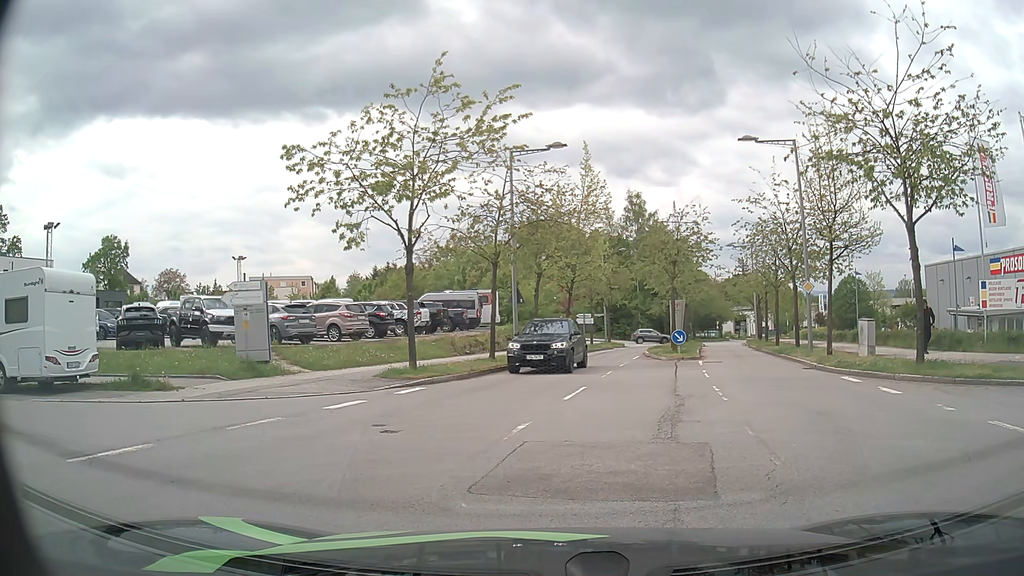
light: Day
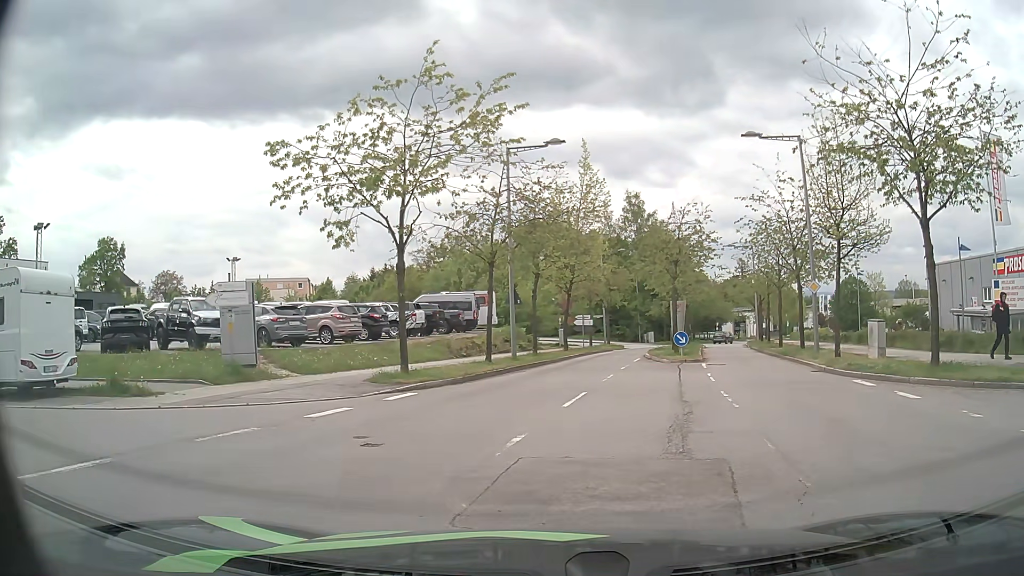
(0.0, +0.9) m; 0°
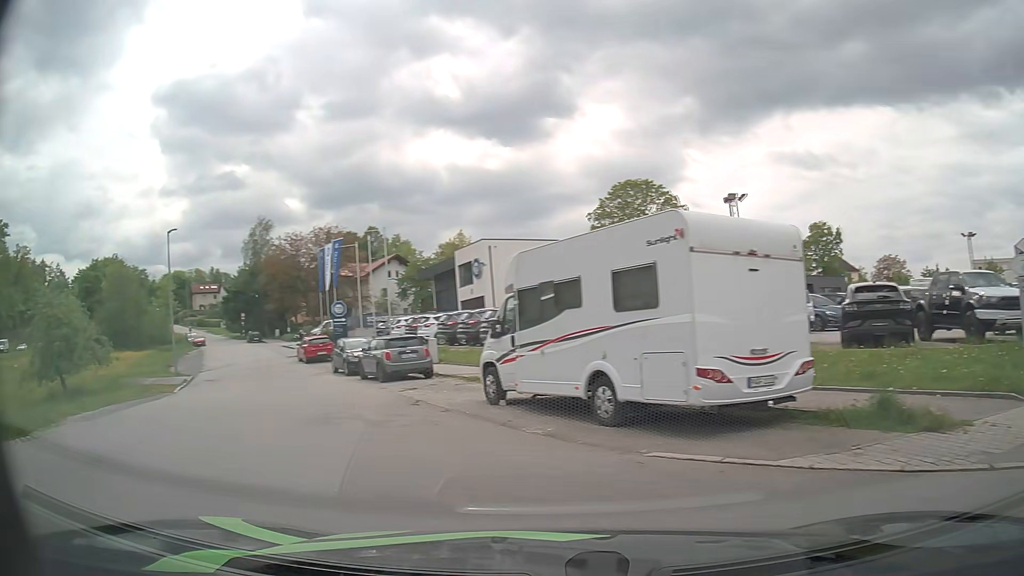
(-2.5, +6.5) m; -57°
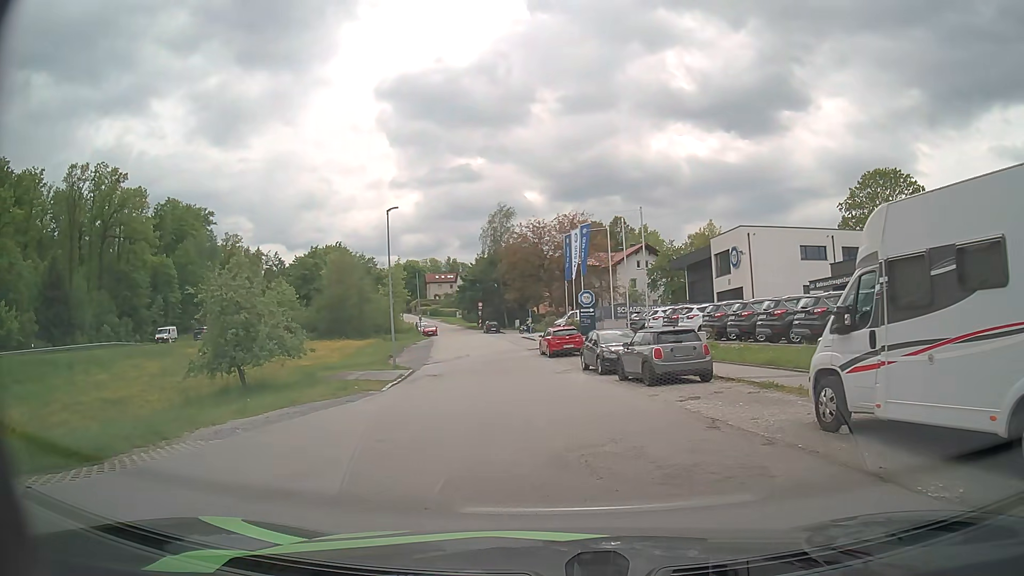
(-1.0, +4.2) m; -20°
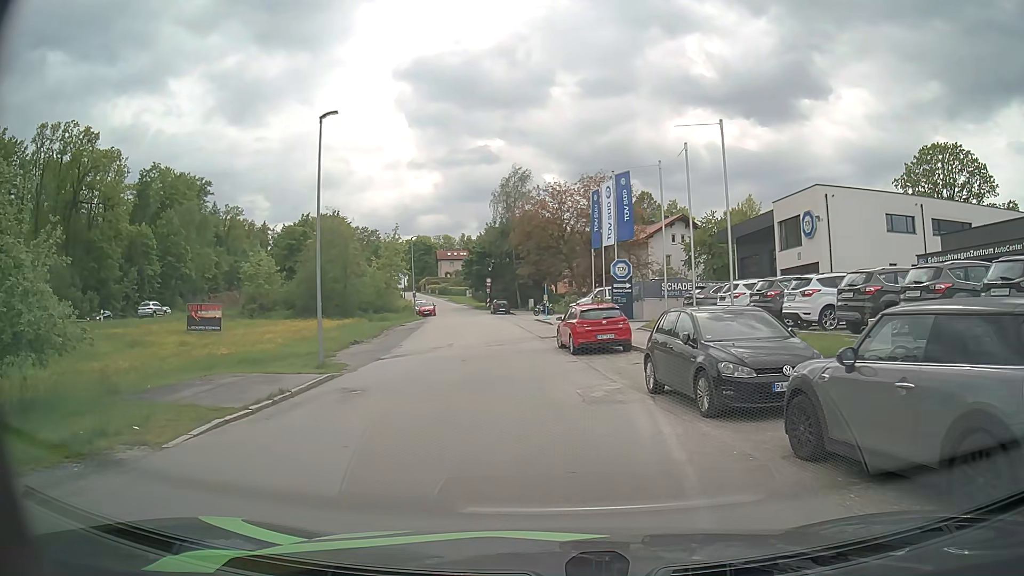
(-0.3, +13.2) m; -2°
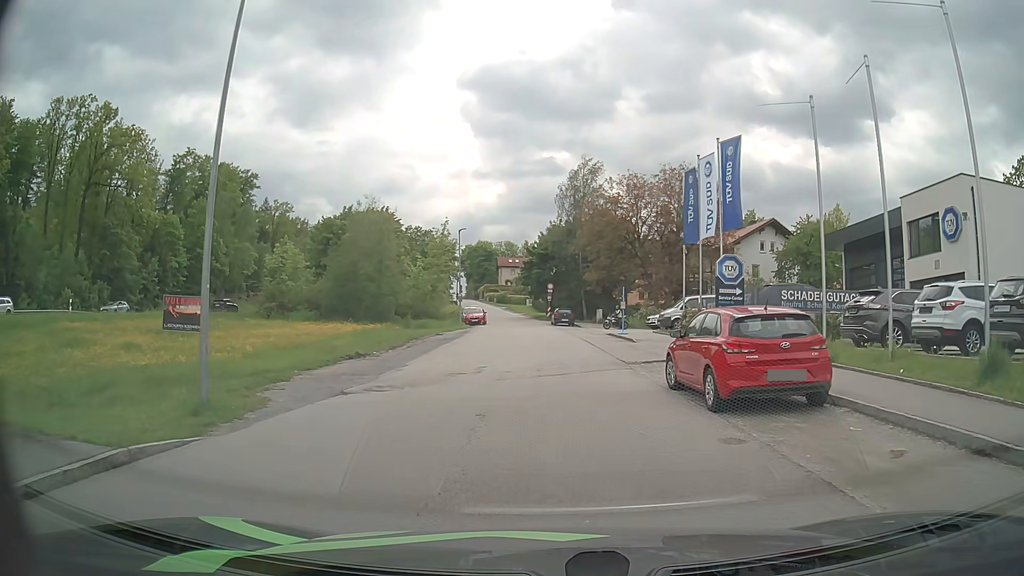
(-0.6, +10.7) m; -4°
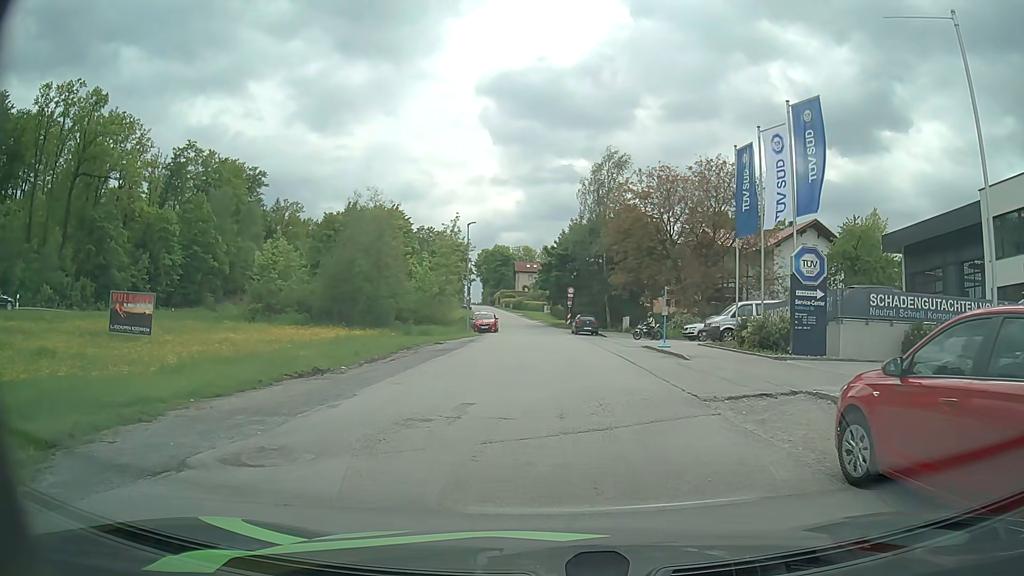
(-0.2, +6.9) m; -2°
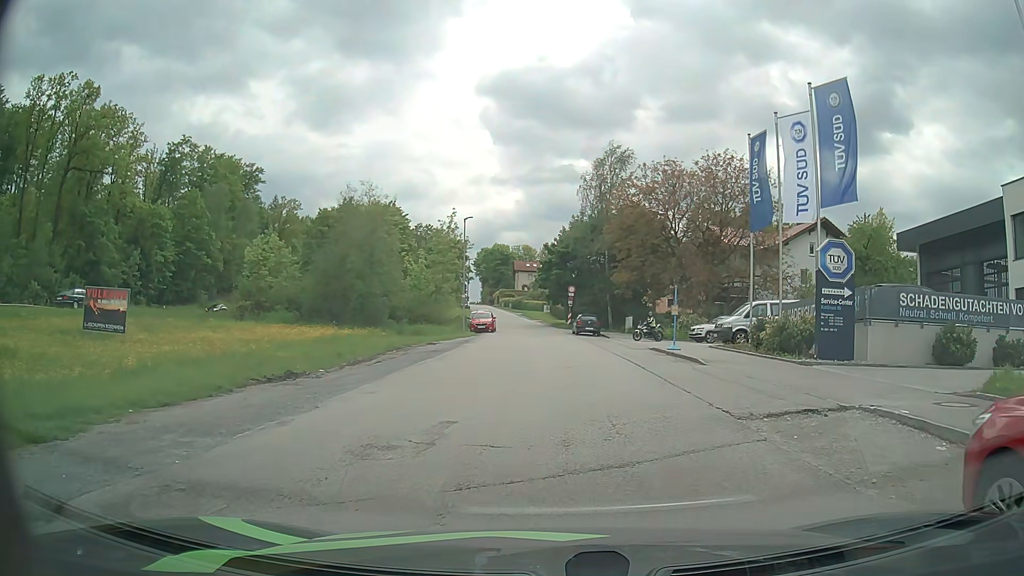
(0.0, +2.1) m; 0°
